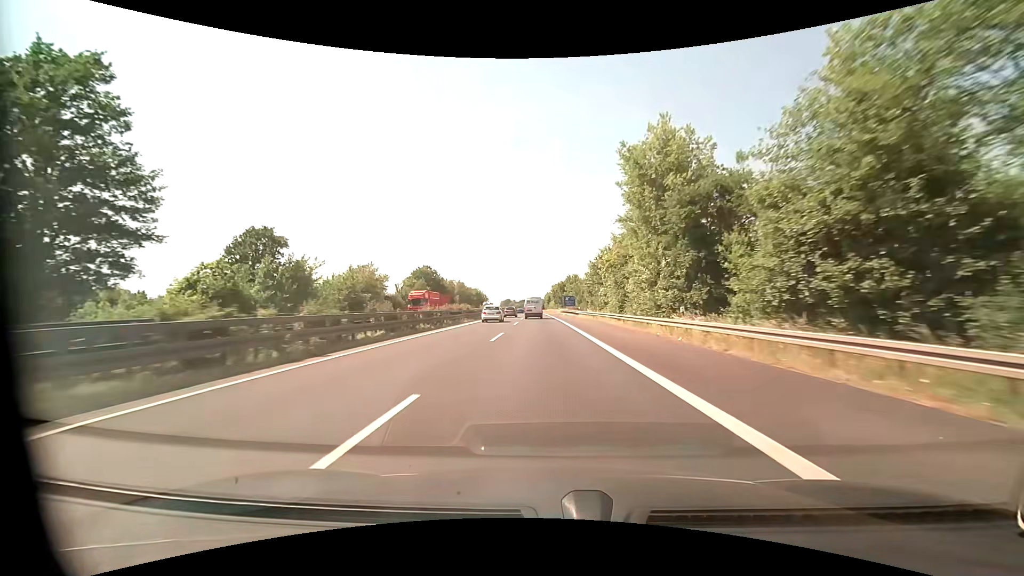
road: motorway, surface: asphalt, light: Day
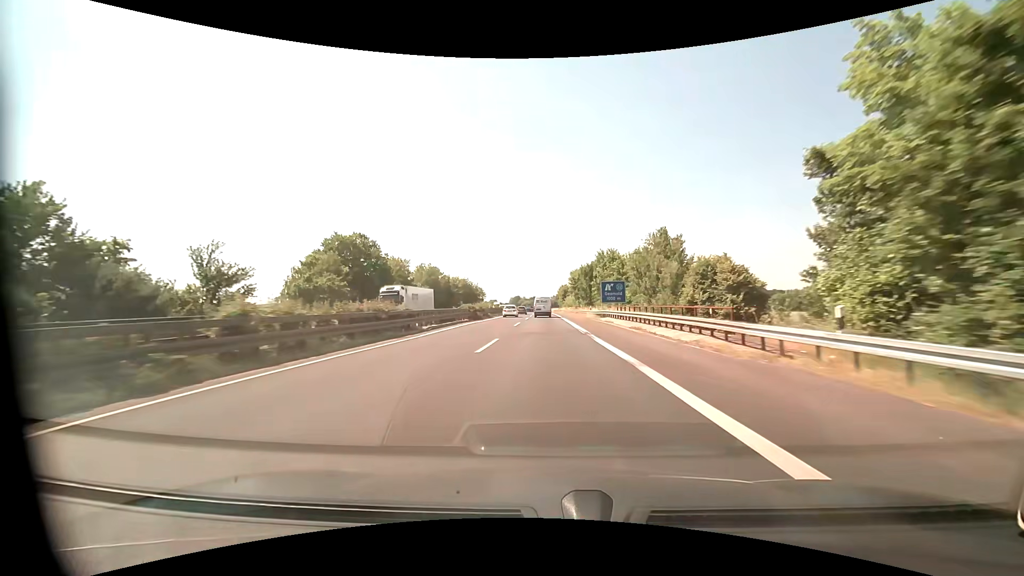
(-0.8, +59.1) m; -1°
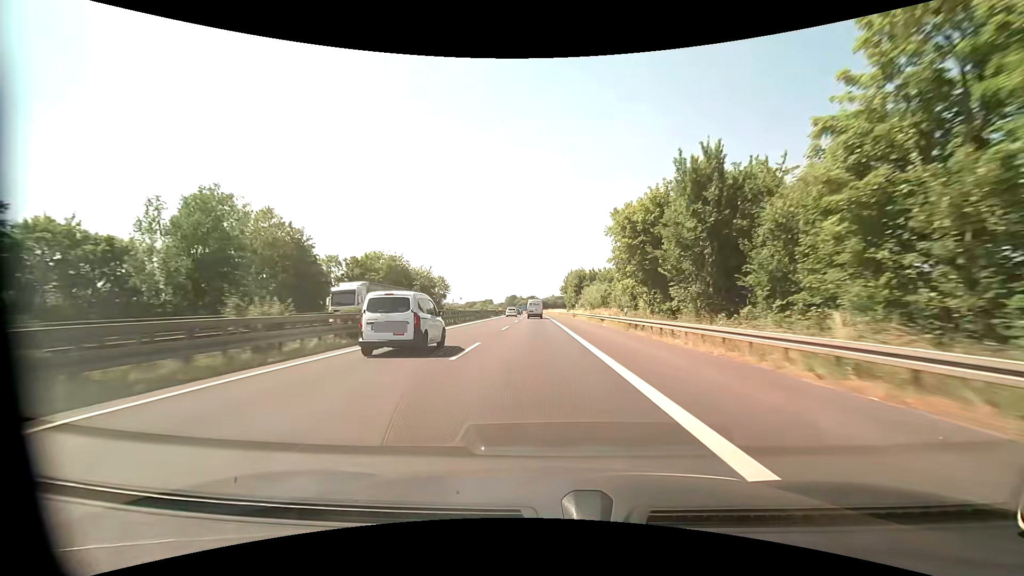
(+0.1, +74.5) m; 0°
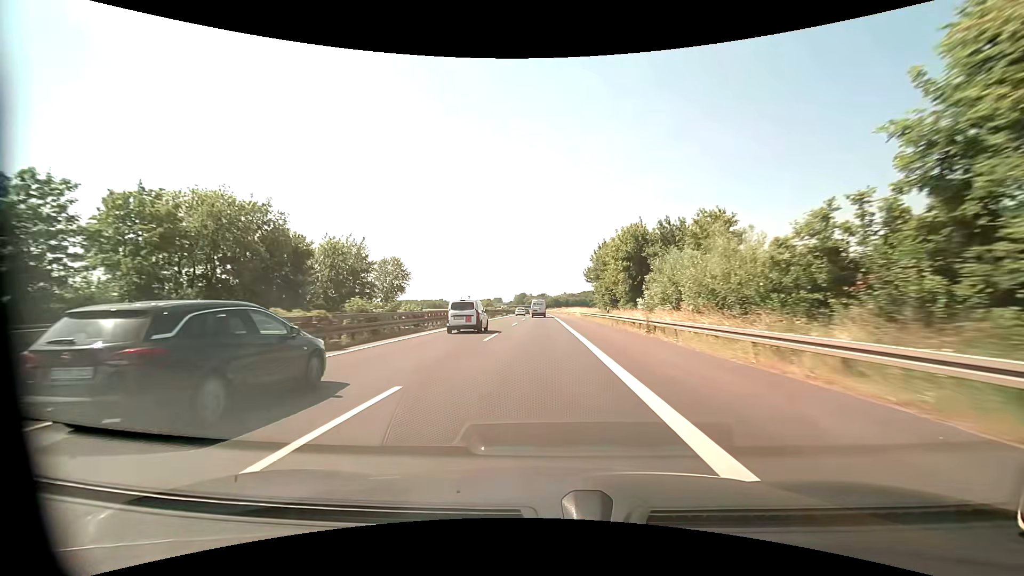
(-0.4, +46.7) m; -1°
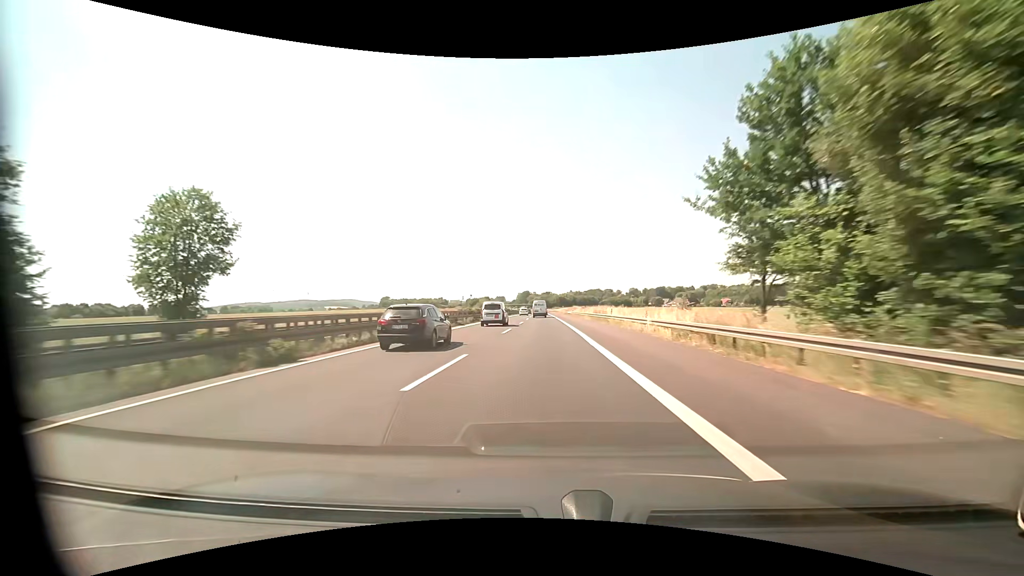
(-0.2, +48.3) m; 0°
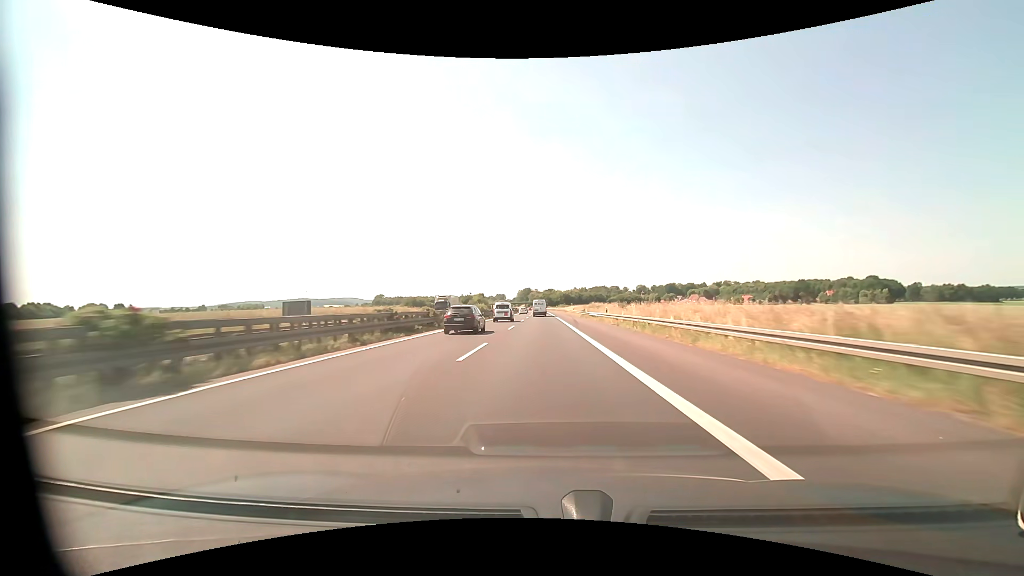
(-0.3, +49.5) m; -1°
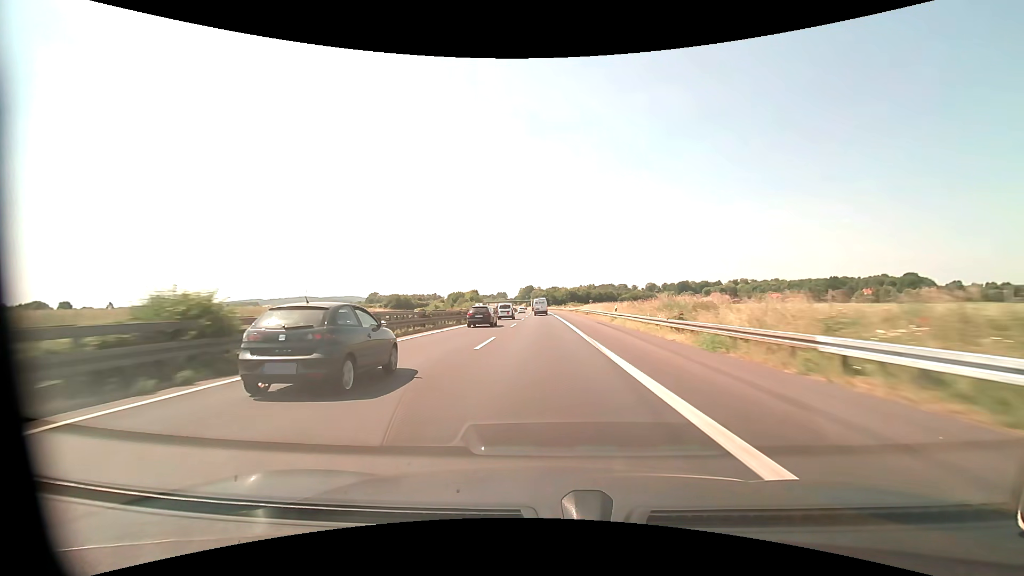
(-0.2, +50.6) m; 0°
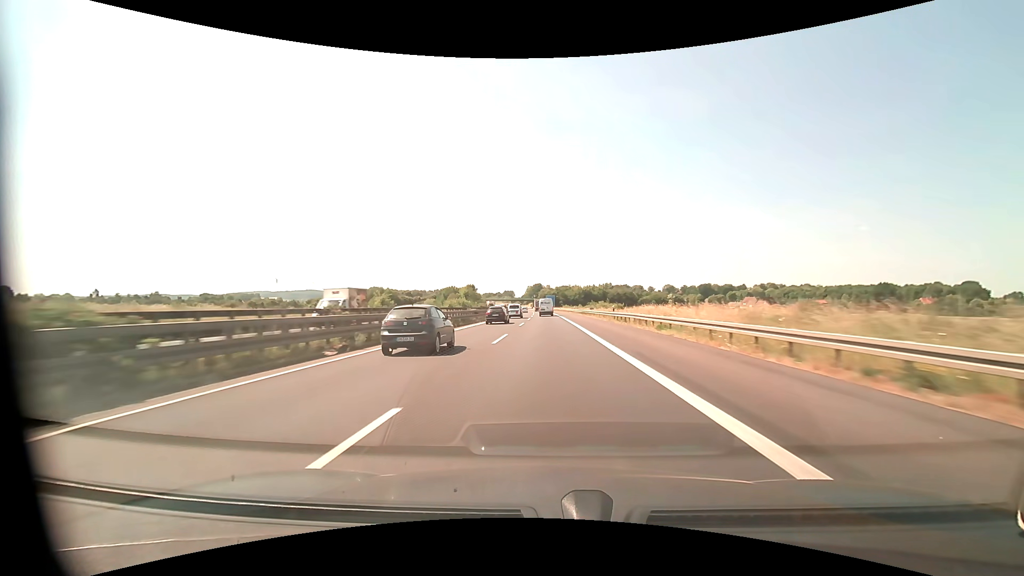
(-0.5, +51.6) m; -1°
(0, +10) (0, +20) (0, +30) (0, +40) (0, +50) (0, +60) (-1, +70) (-1, +80) (-1, +90) (-1, +100) m
